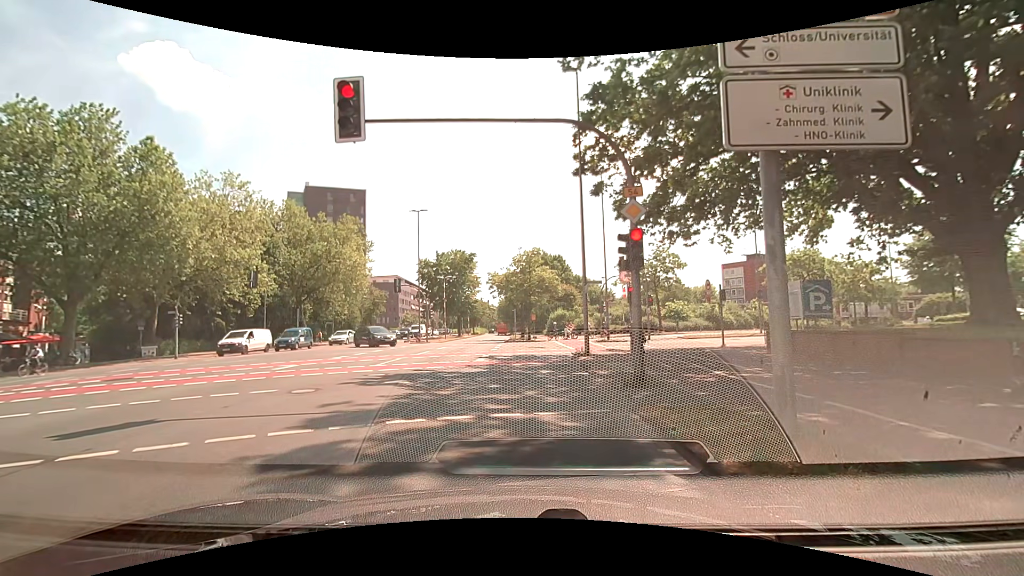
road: primary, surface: asphalt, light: Day
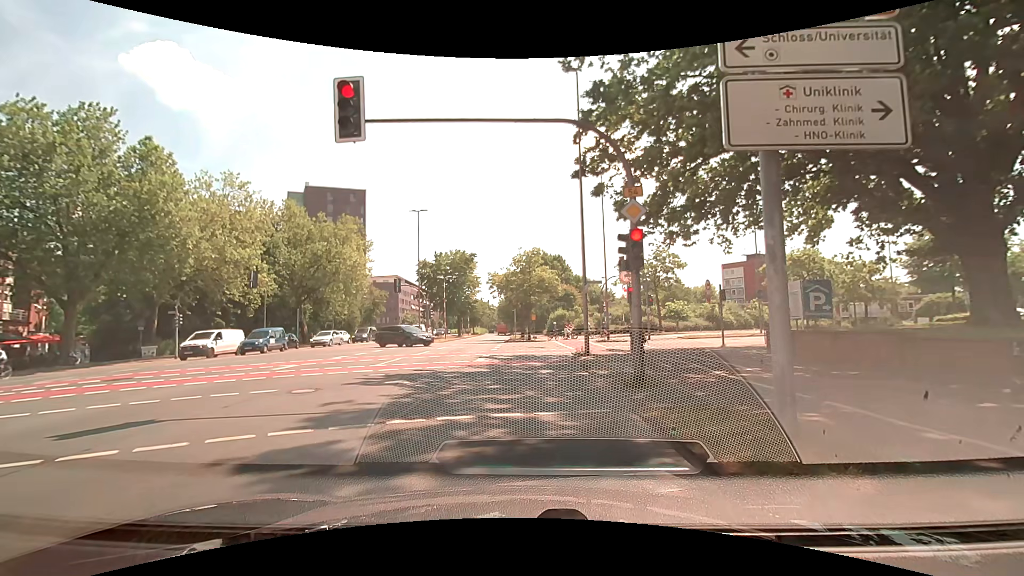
(0.0, 0.0) m; 0°
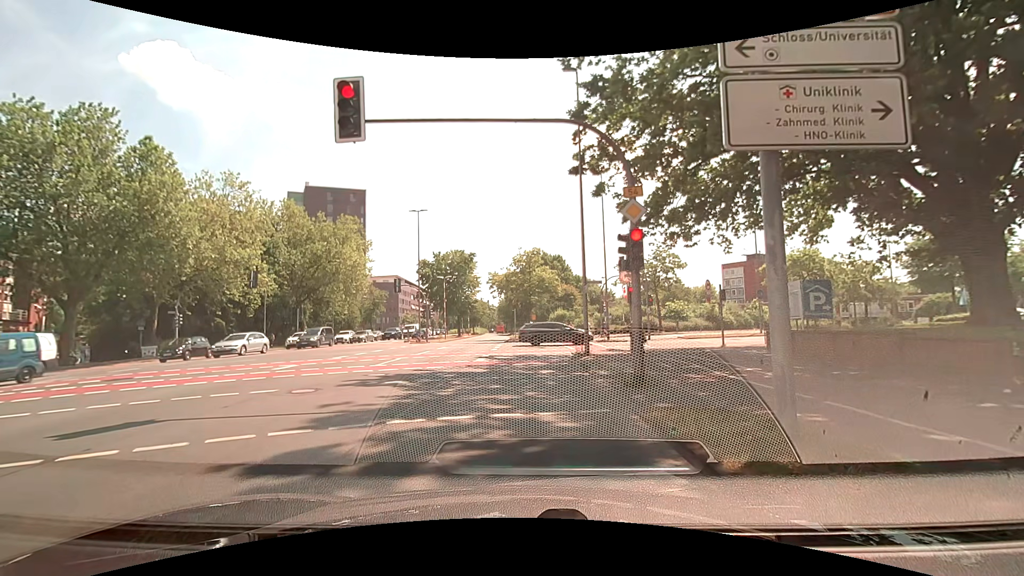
(0.0, 0.0) m; 0°
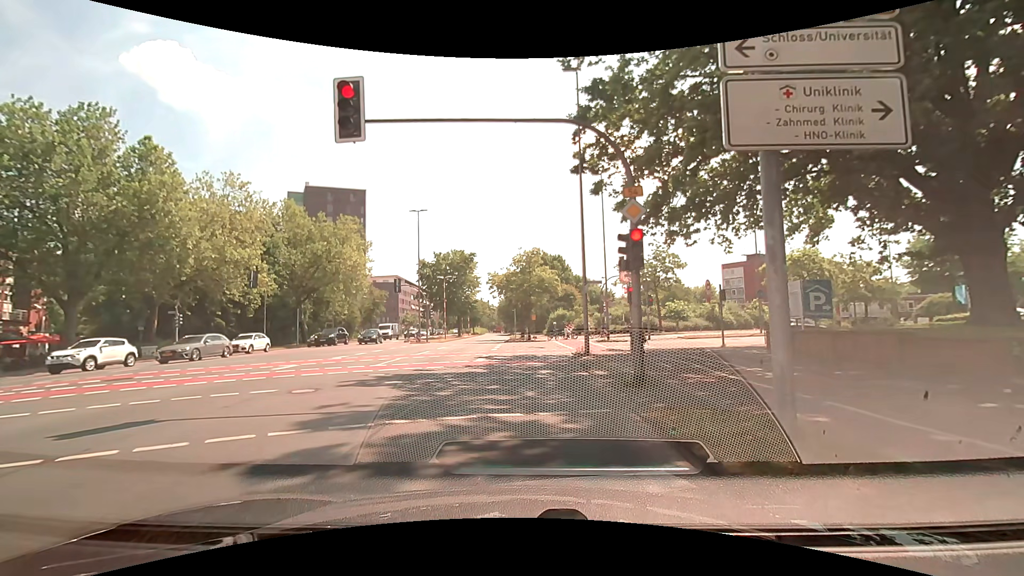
(0.0, 0.0) m; 0°
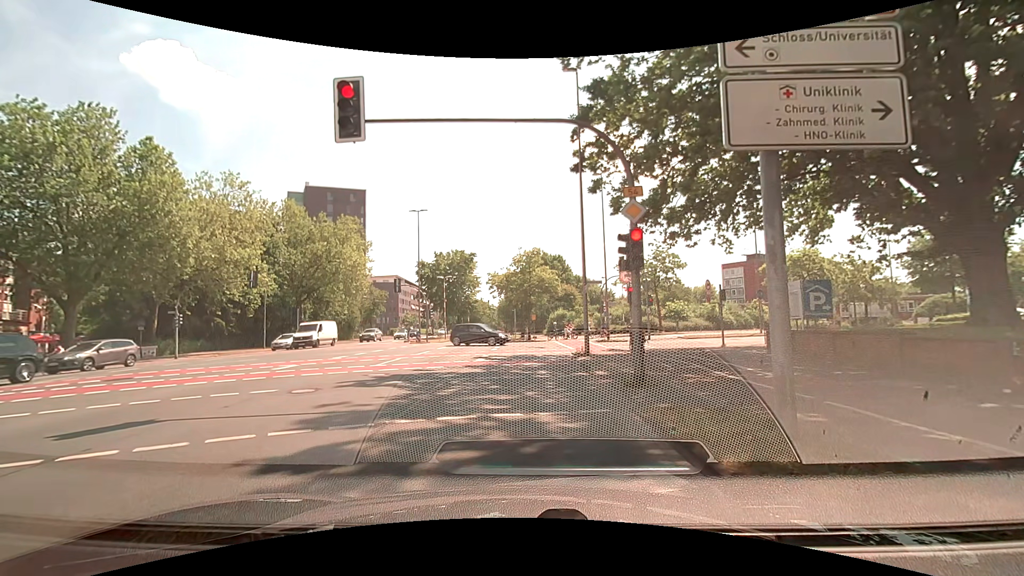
(0.0, 0.0) m; 0°
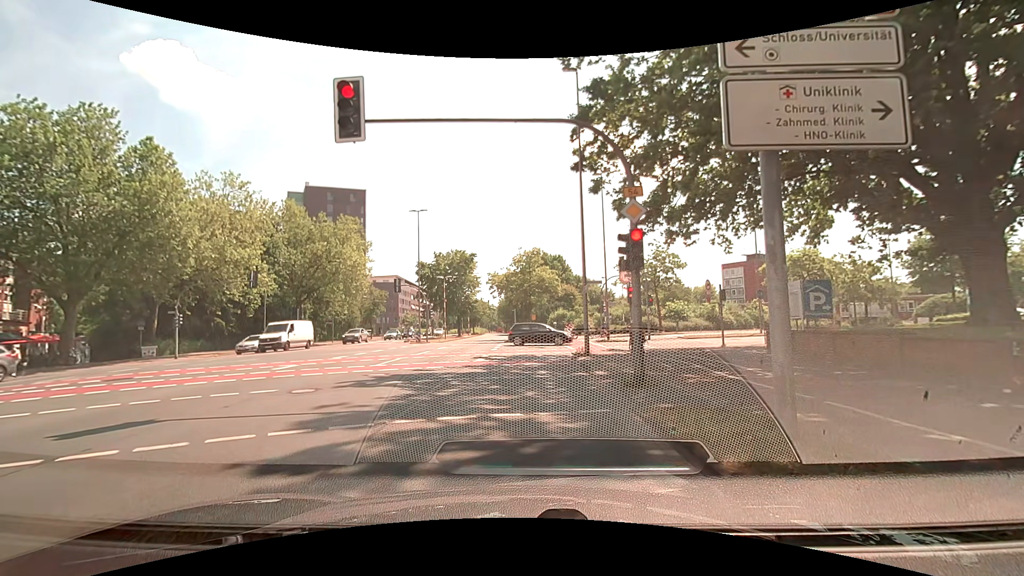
(0.0, 0.0) m; 0°
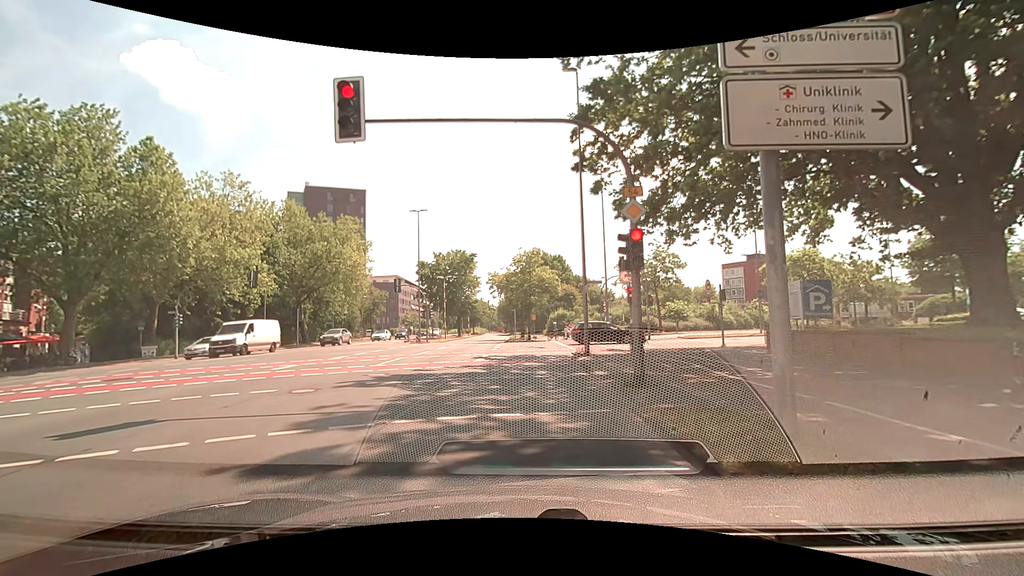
(0.0, 0.0) m; 0°
